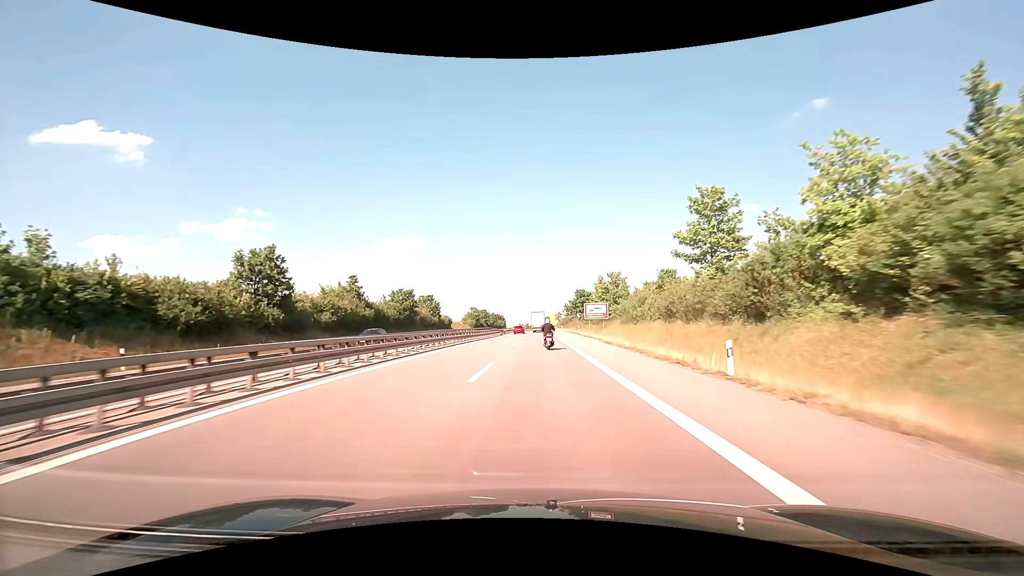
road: trunk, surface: asphalt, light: Day
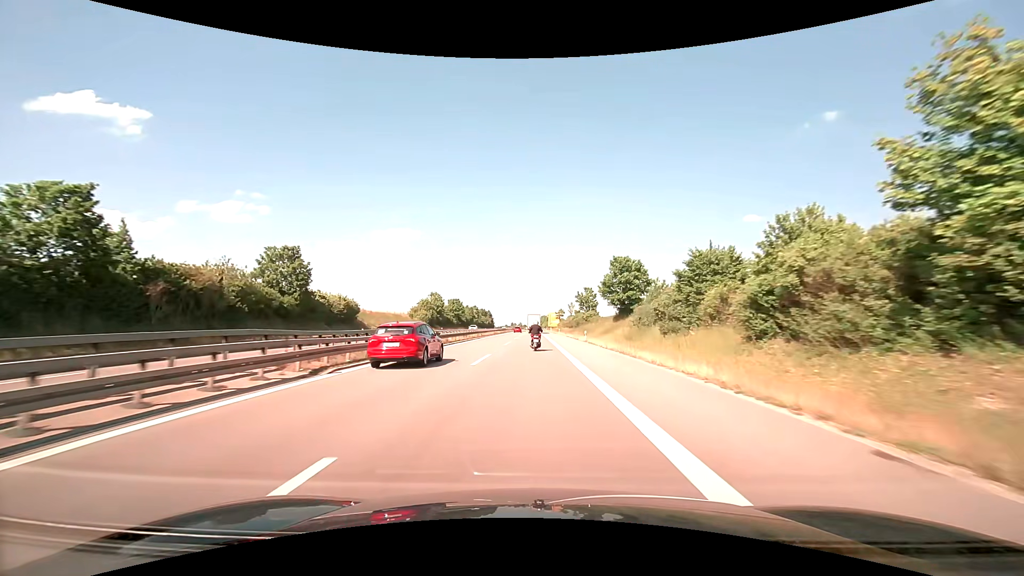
(+0.8, +66.6) m; +1°
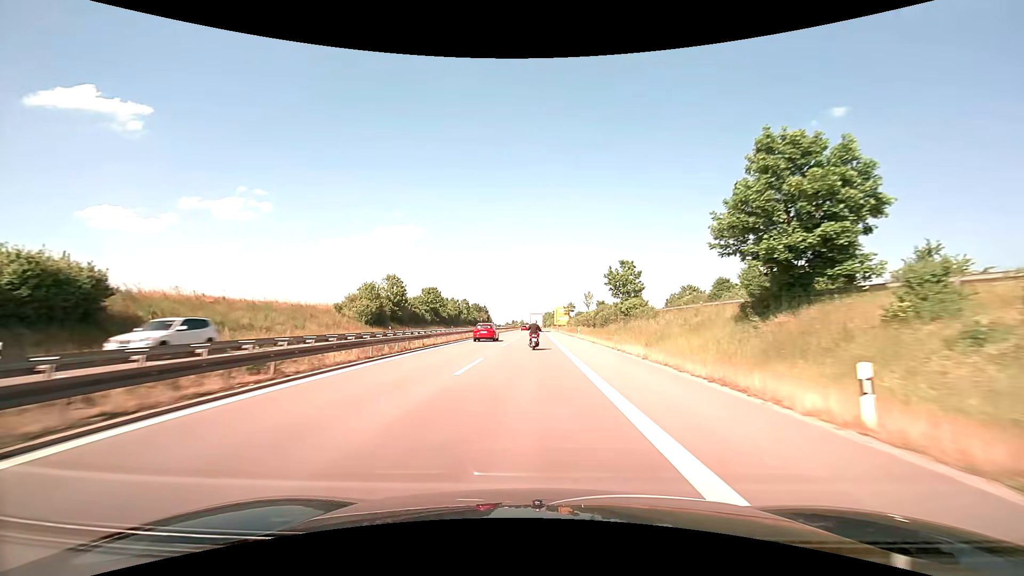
(0.0, +39.9) m; 0°
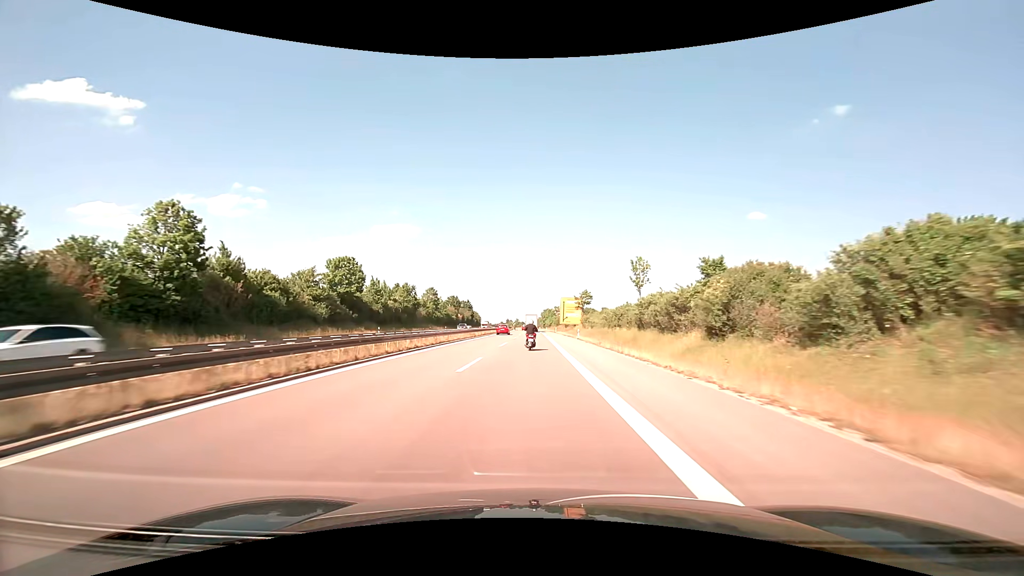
(+0.1, +53.2) m; 0°
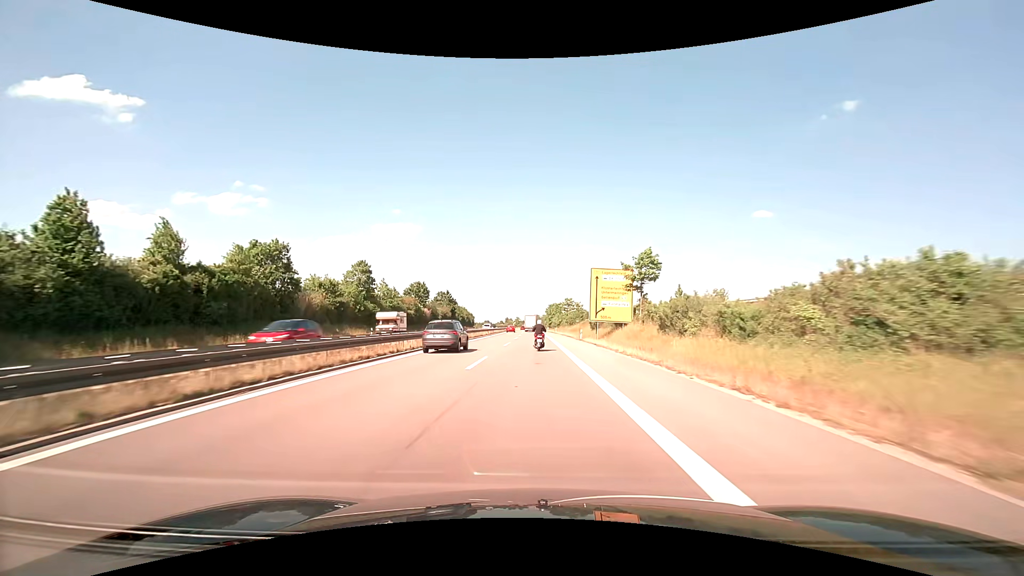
(-0.1, +53.3) m; 0°
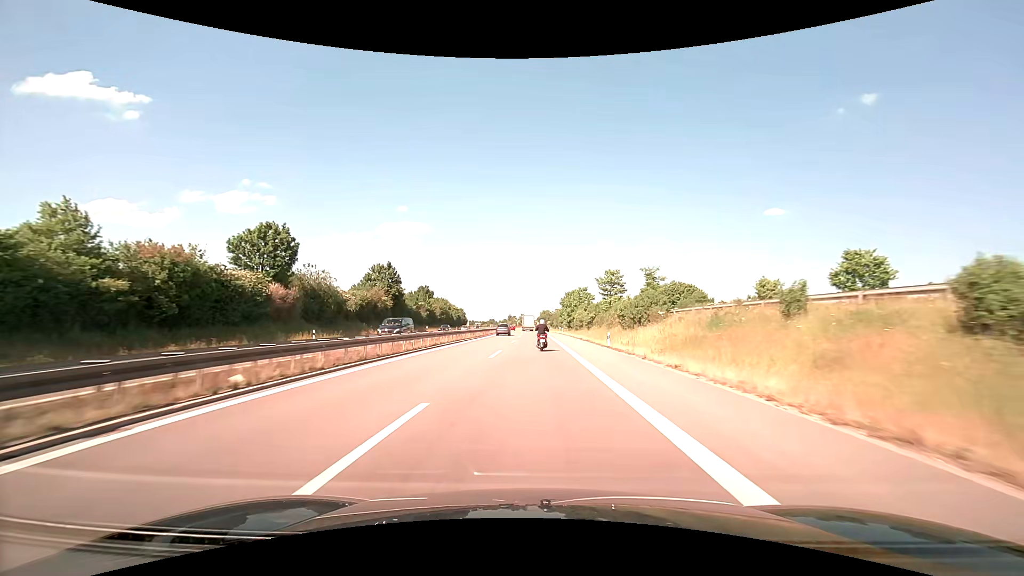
(-0.3, +67.0) m; -1°
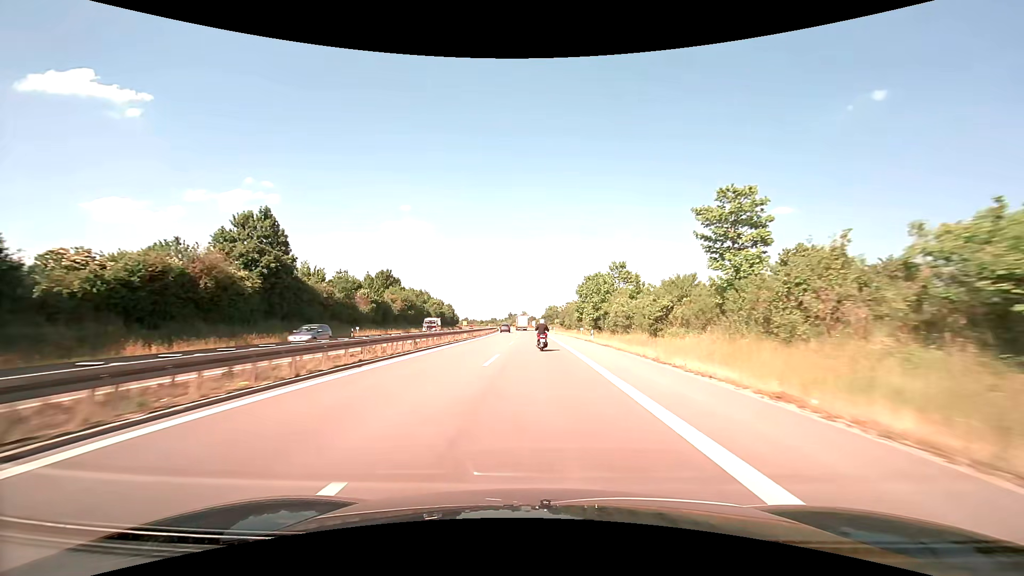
(-0.1, +40.4) m; 0°
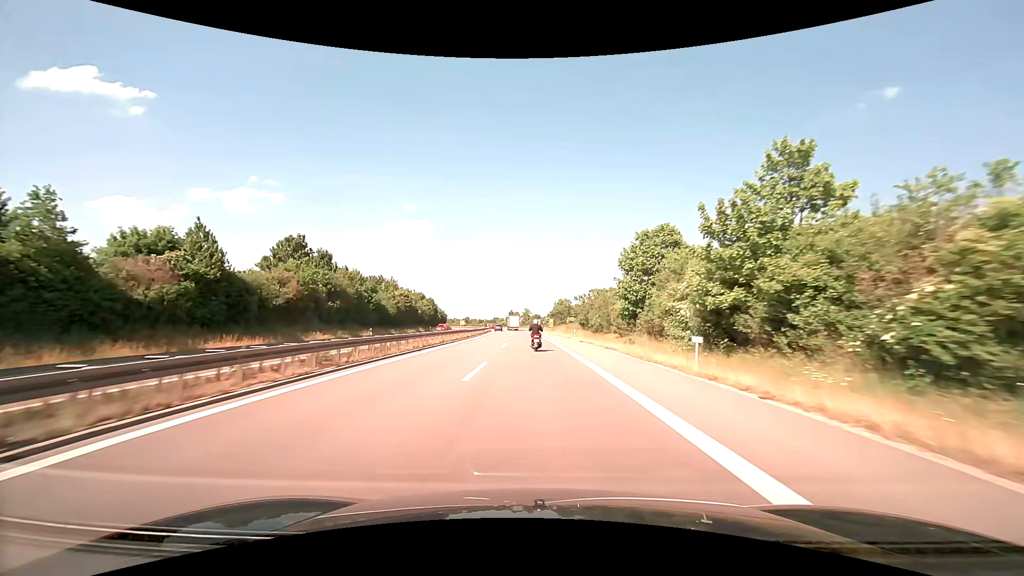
(-0.3, +40.5) m; -1°
(0, +10) (0, +20) (0, +30) (0, +40) (-1, +50) (-1, +60) (-1, +70) (-2, +80) (-3, +90) (-3, +100) m
